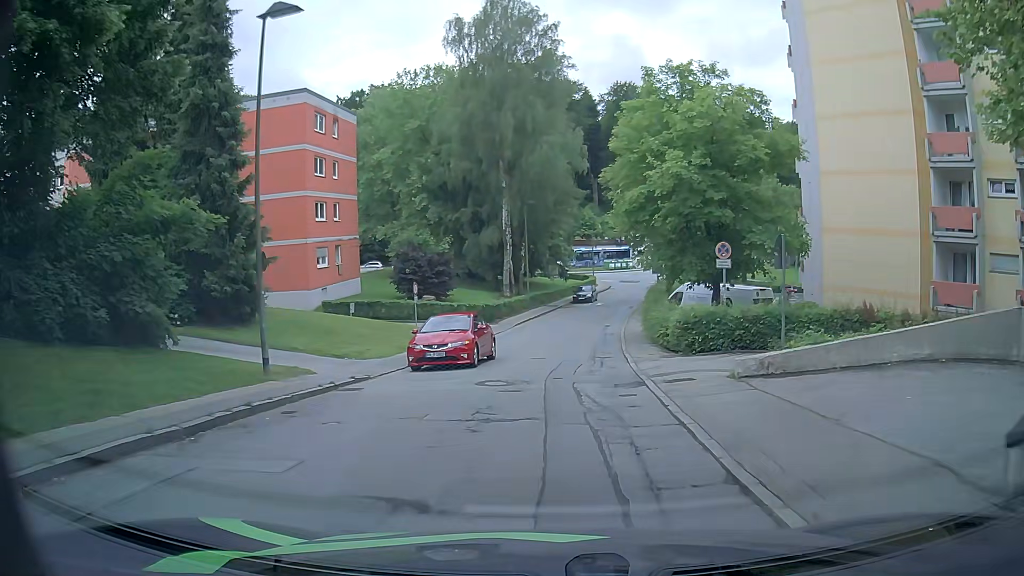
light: Day
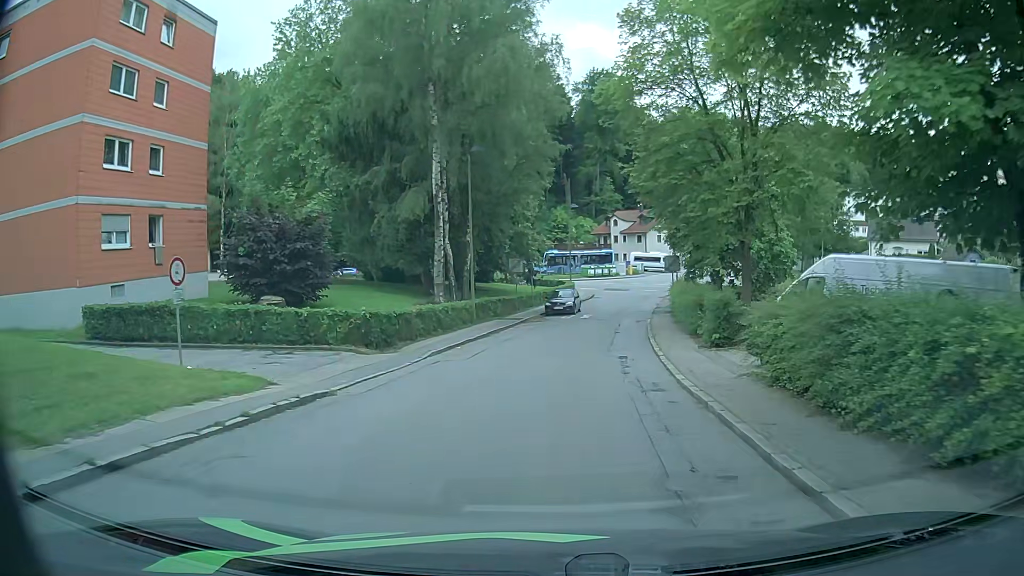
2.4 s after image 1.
(+0.4, +19.5) m; +2°
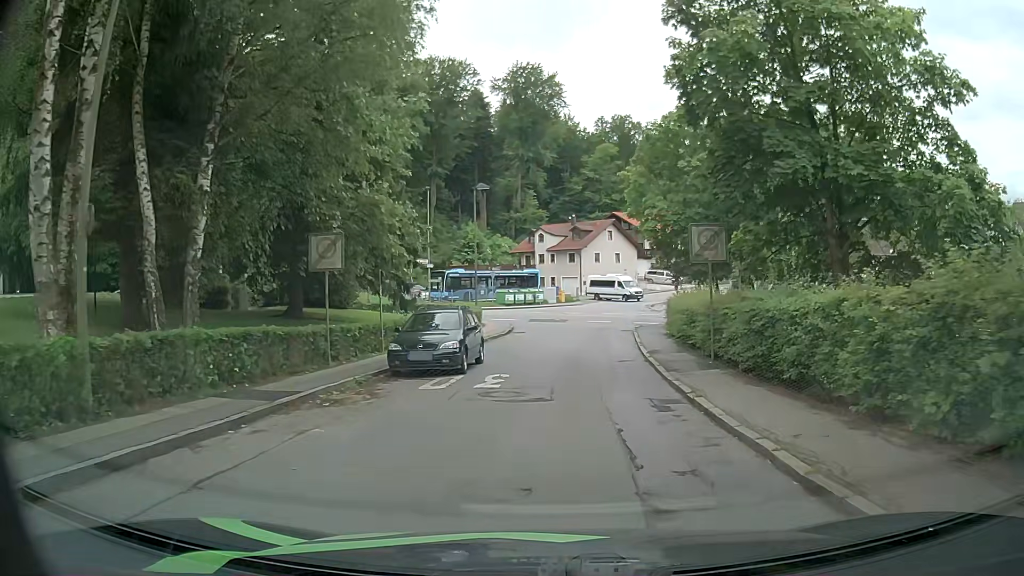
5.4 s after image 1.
(+1.6, +23.0) m; +6°
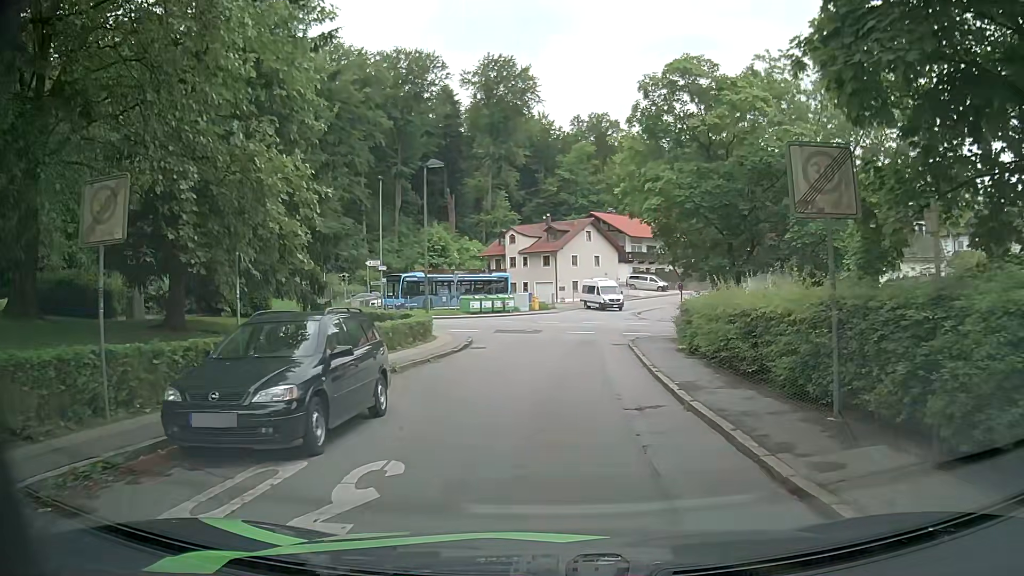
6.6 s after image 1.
(+0.4, +8.0) m; +3°
